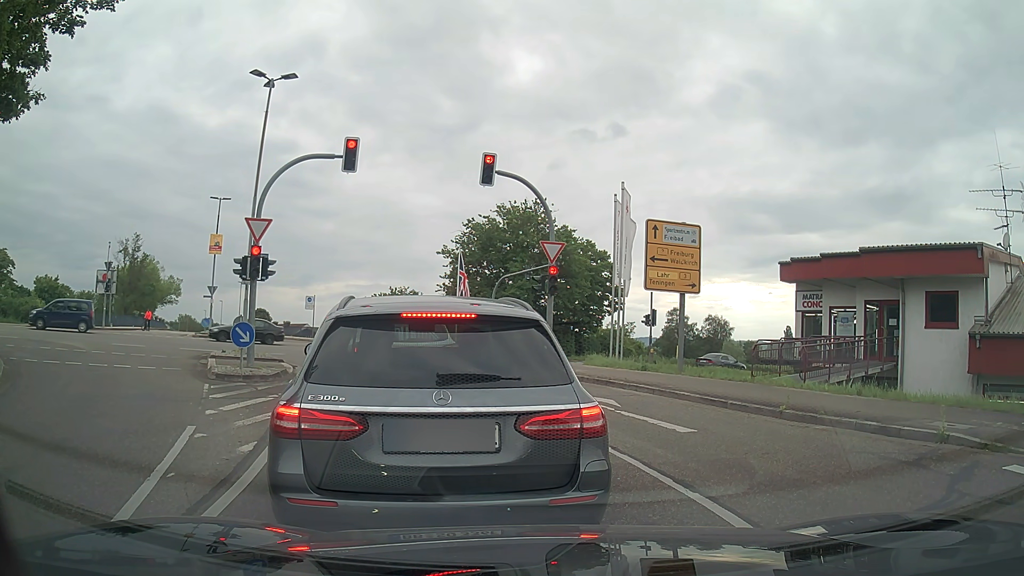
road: residential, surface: asphalt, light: Day
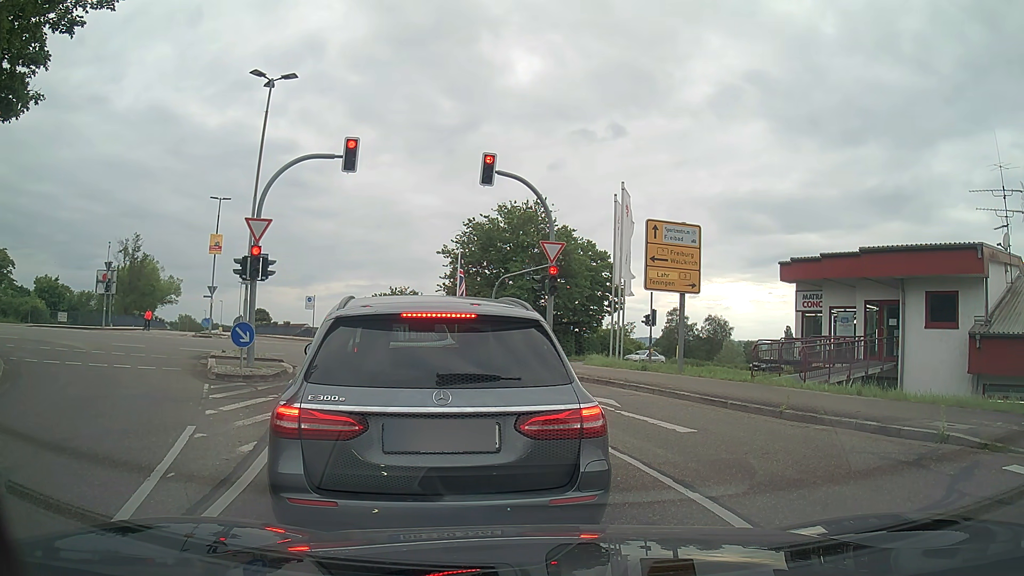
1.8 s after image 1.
(0.0, 0.0) m; 0°
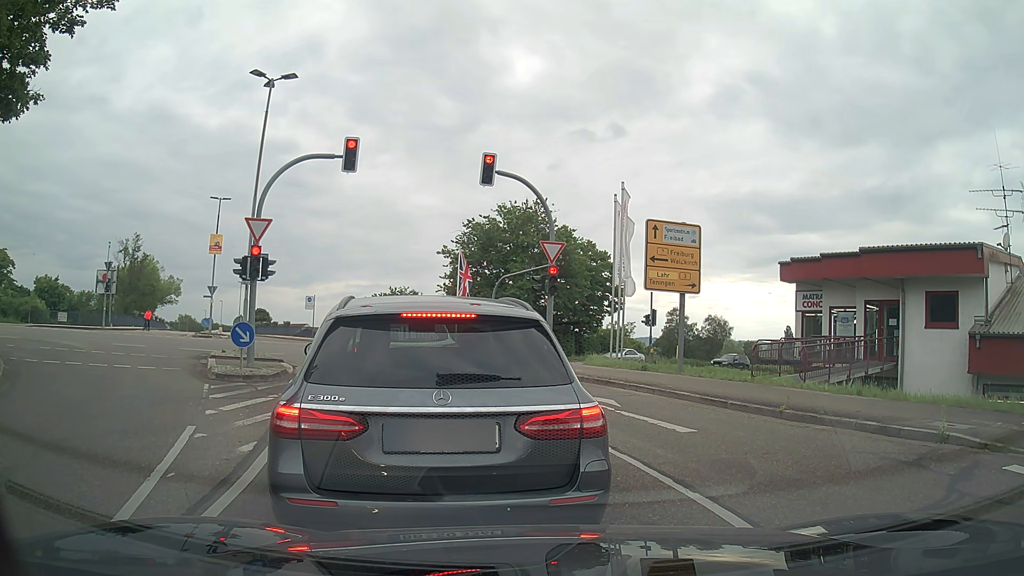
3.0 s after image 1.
(0.0, 0.0) m; 0°
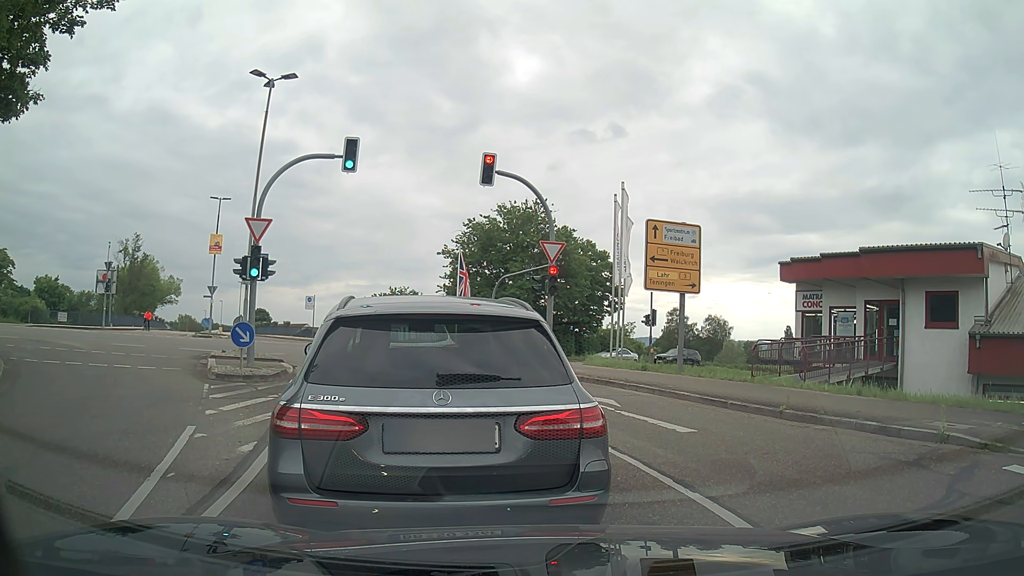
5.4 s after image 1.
(0.0, 0.0) m; 0°
